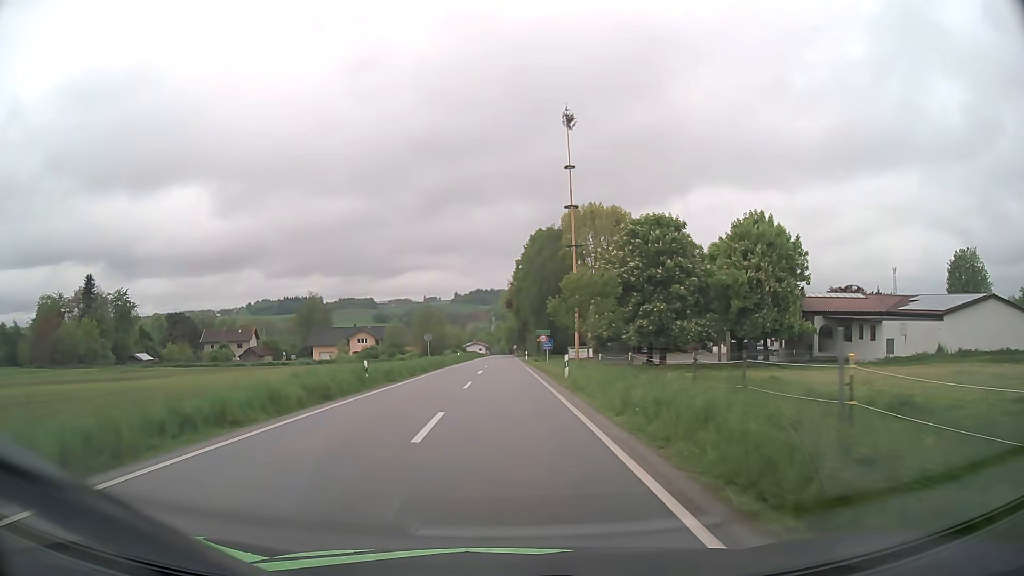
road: tertiary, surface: asphalt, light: Day
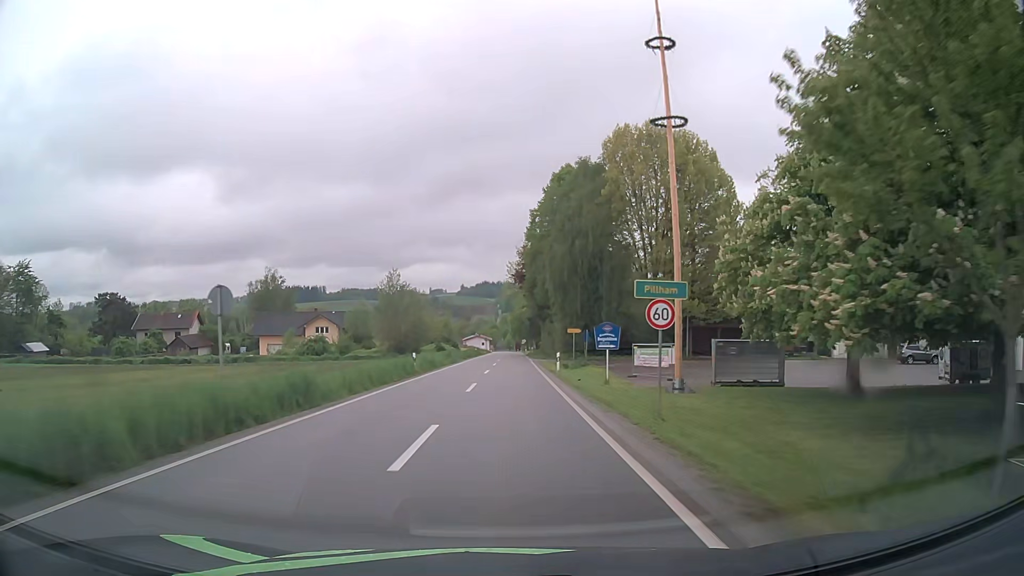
(-0.1, +37.7) m; -1°
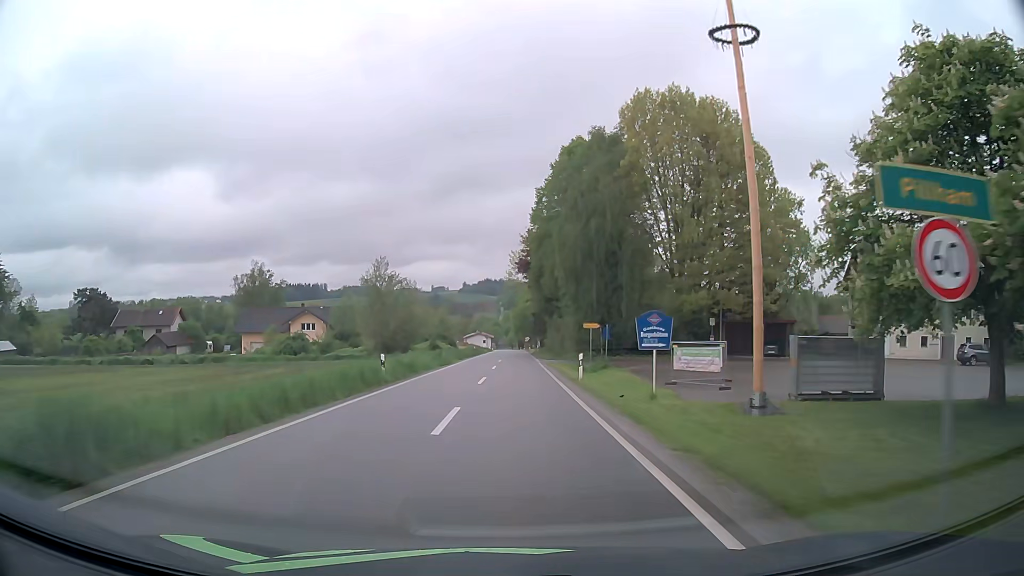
(0.0, +9.3) m; 0°
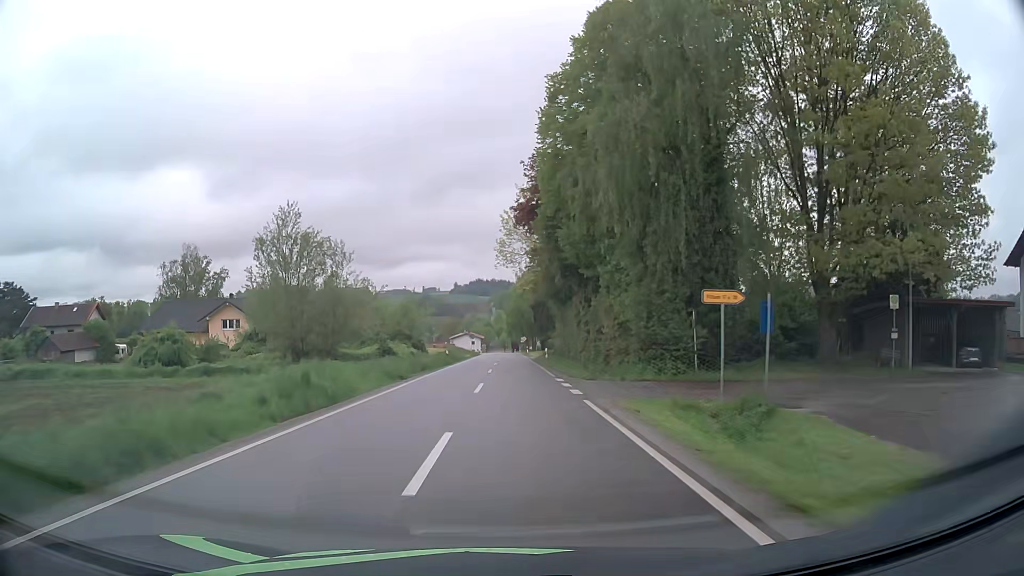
(+0.2, +27.7) m; +1°
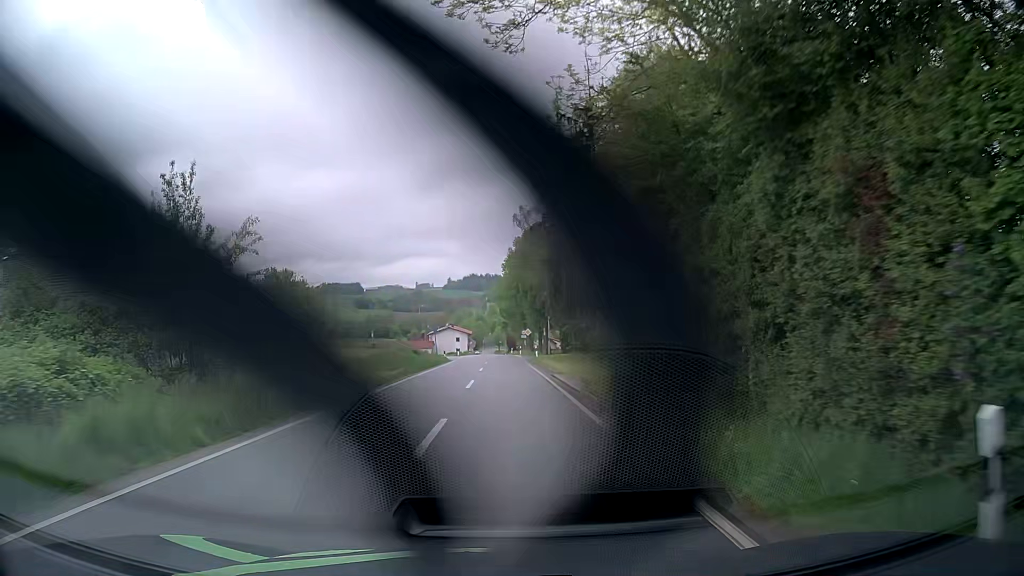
(+0.4, +45.8) m; 0°
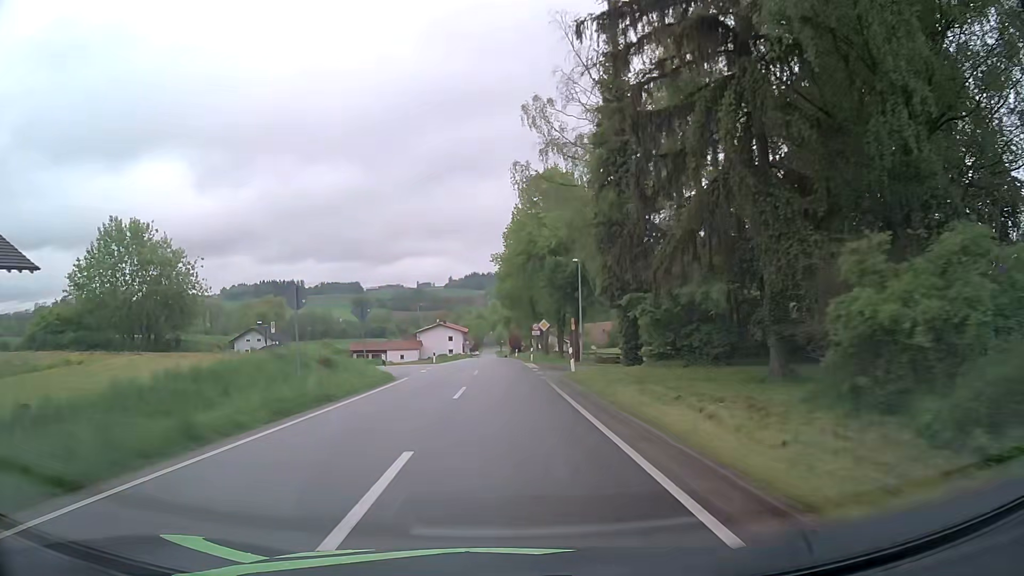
(+0.1, +27.5) m; 0°
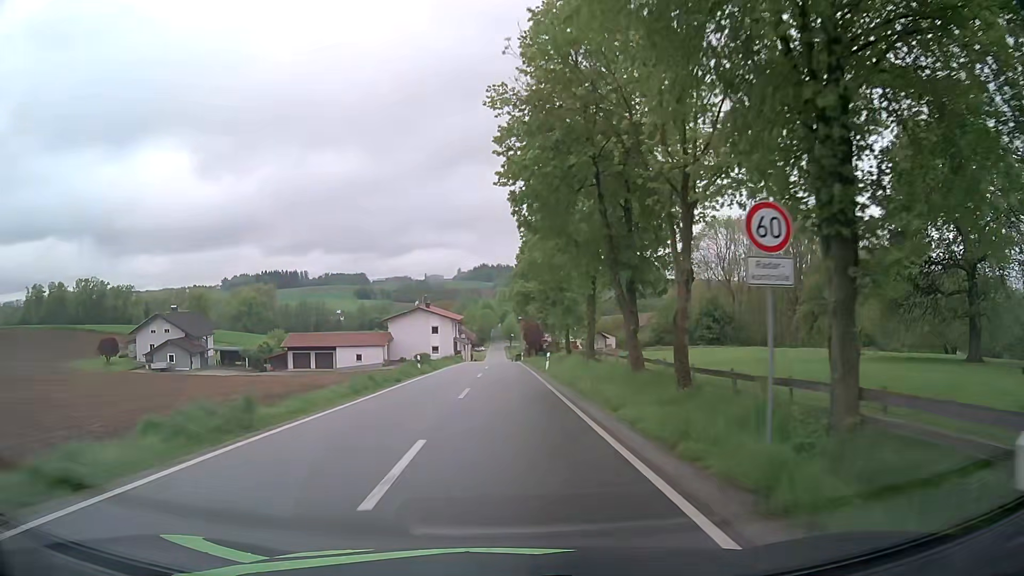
(-0.5, +45.9) m; -1°
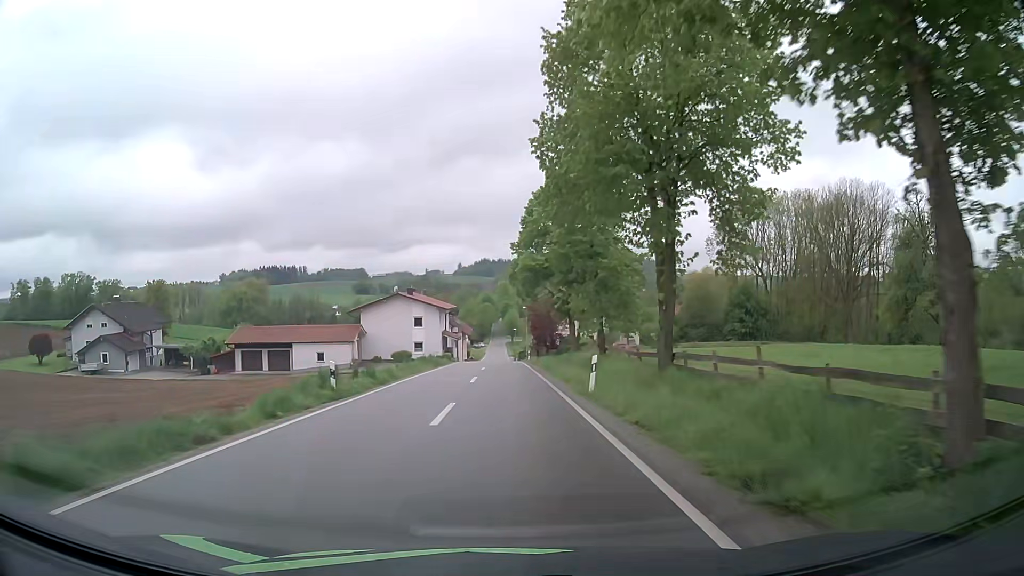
(0.0, +18.4) m; 0°
(0, +10) (0, +20) (0, +30) (0, +40) (0, +50) (0, +60) (0, +70) (0, +80) (0, +90) (0, +100) m
